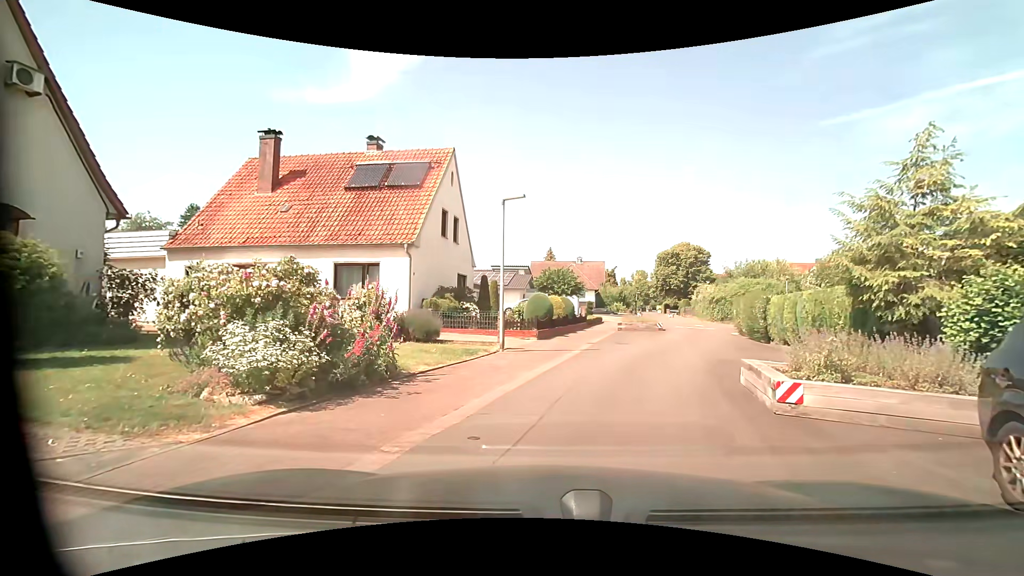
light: Day
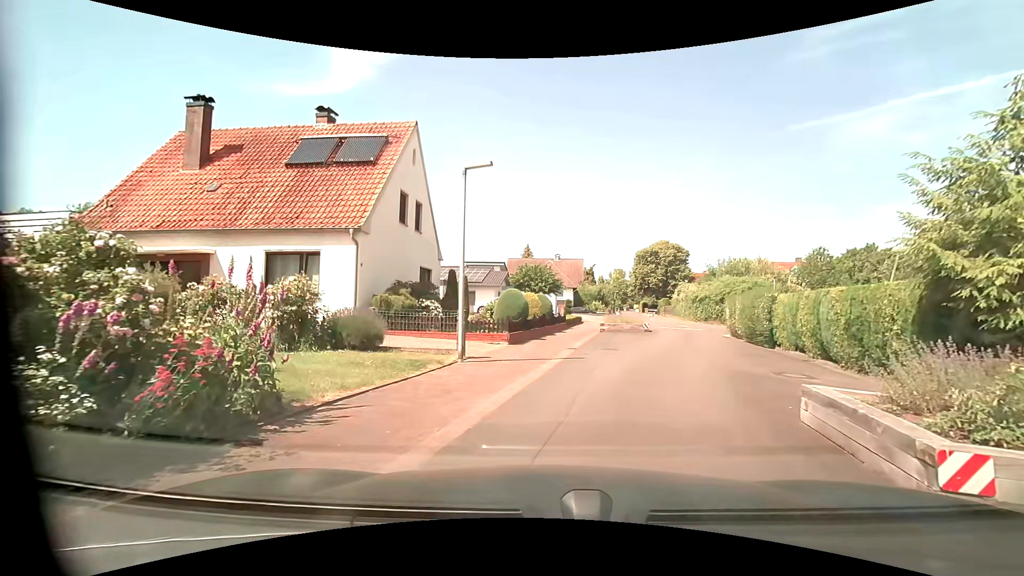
(+0.1, +3.1) m; +4°
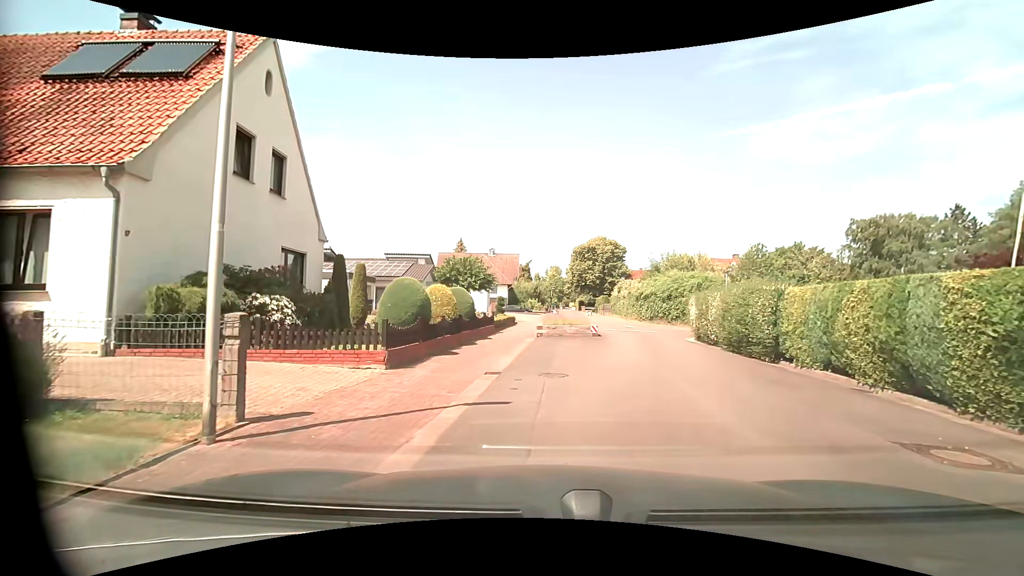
(+0.4, +6.3) m; +8°
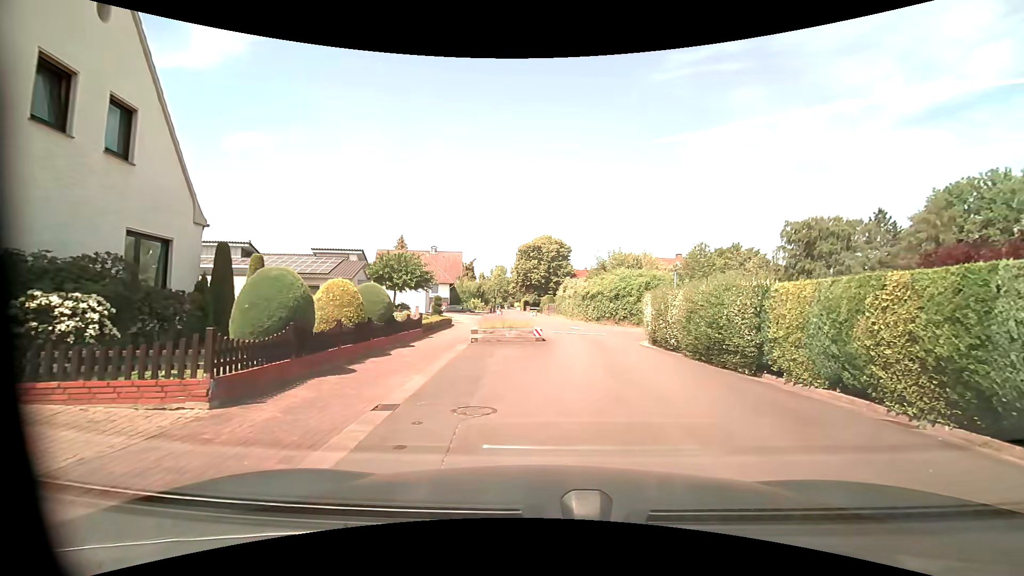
(+0.1, +3.2) m; +5°
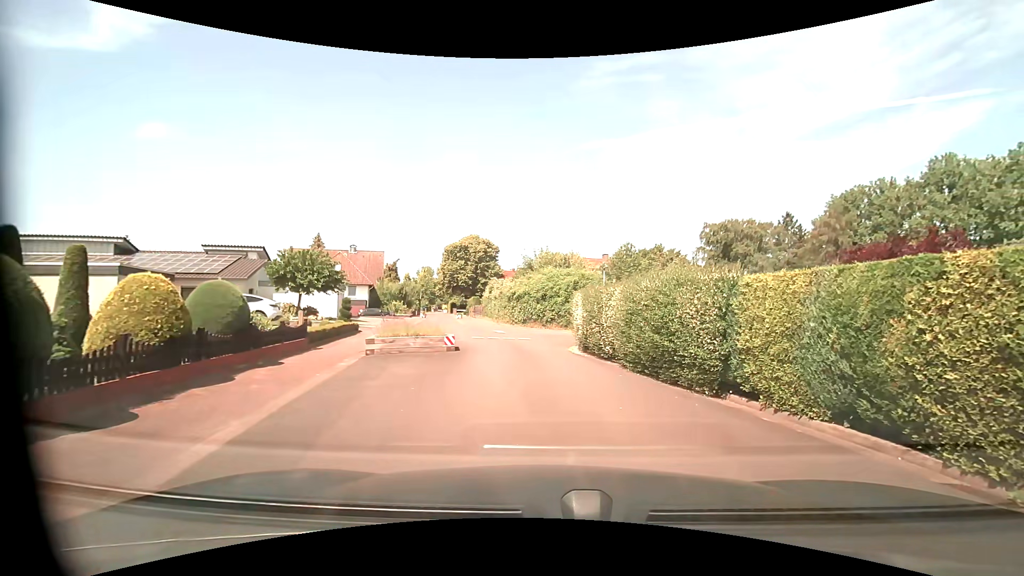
(+0.3, +3.1) m; +9°
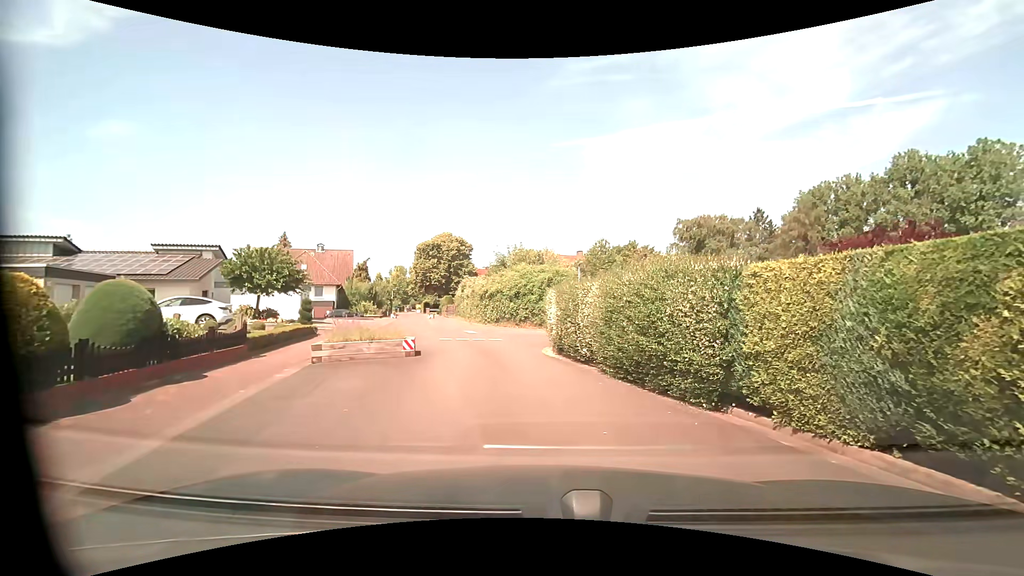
(0.0, +1.5) m; +2°
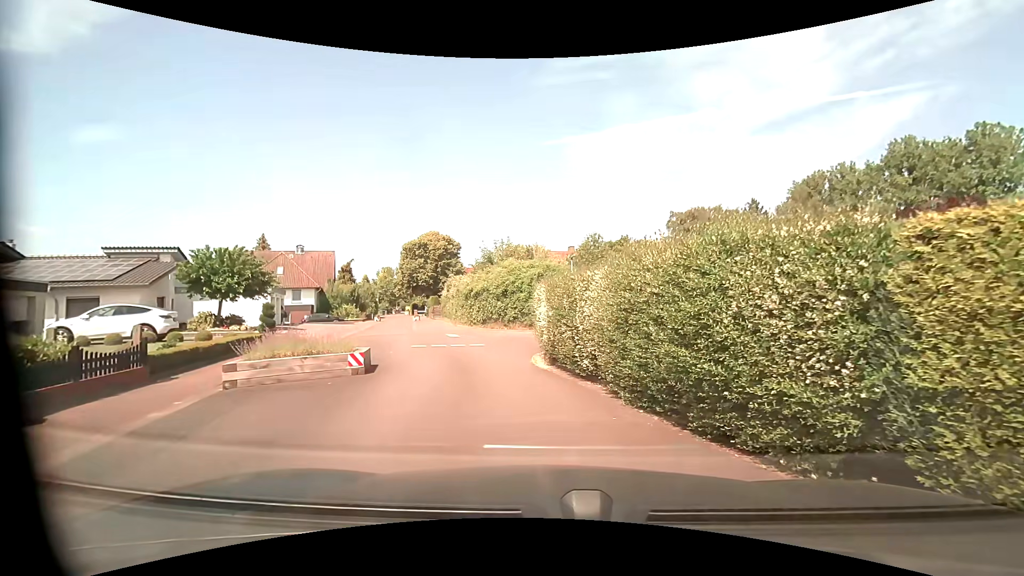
(+0.1, +3.1) m; +2°
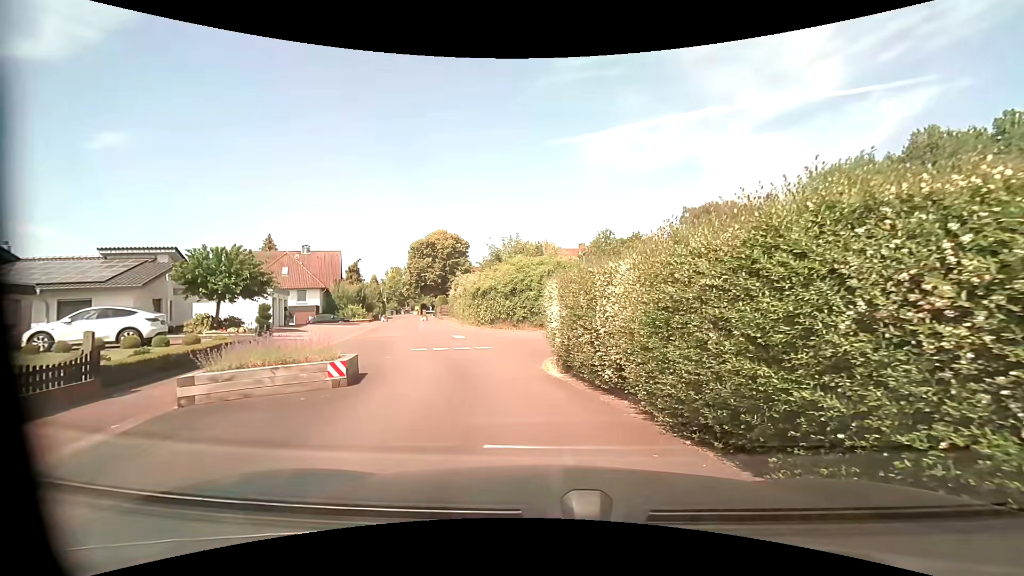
(0.0, +1.5) m; -1°
